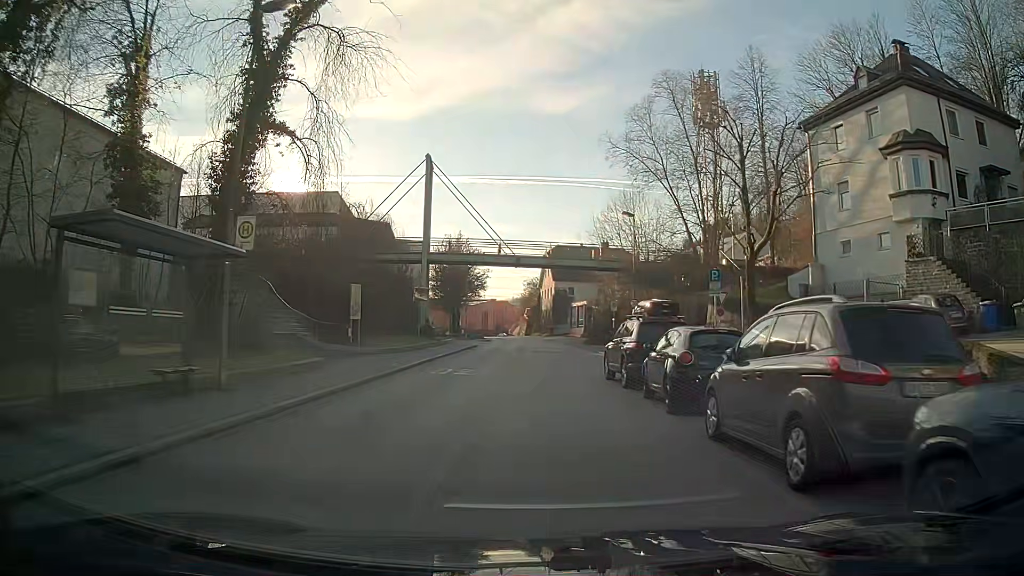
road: tertiary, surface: asphalt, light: Day
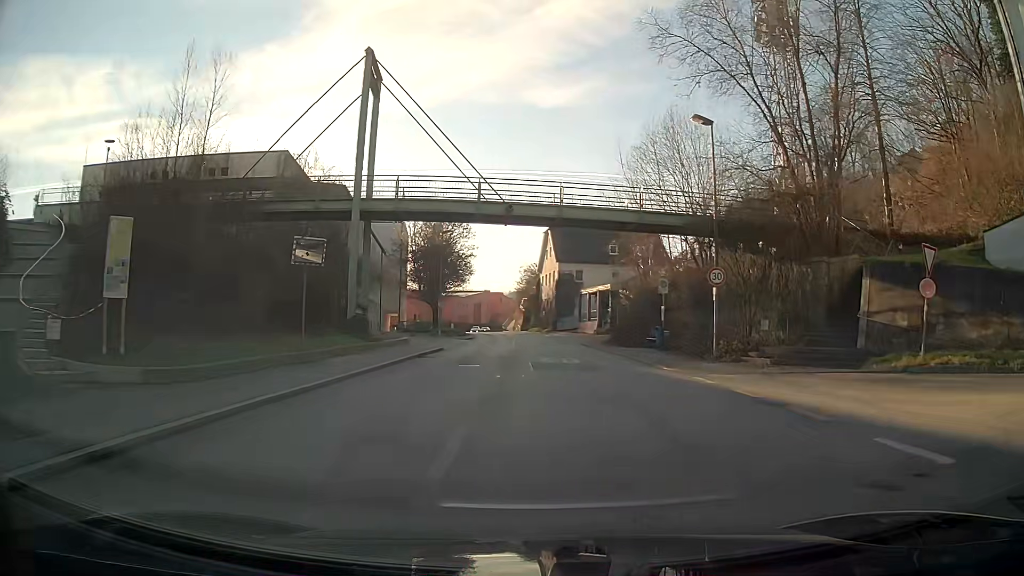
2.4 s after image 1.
(-0.1, +18.3) m; +1°
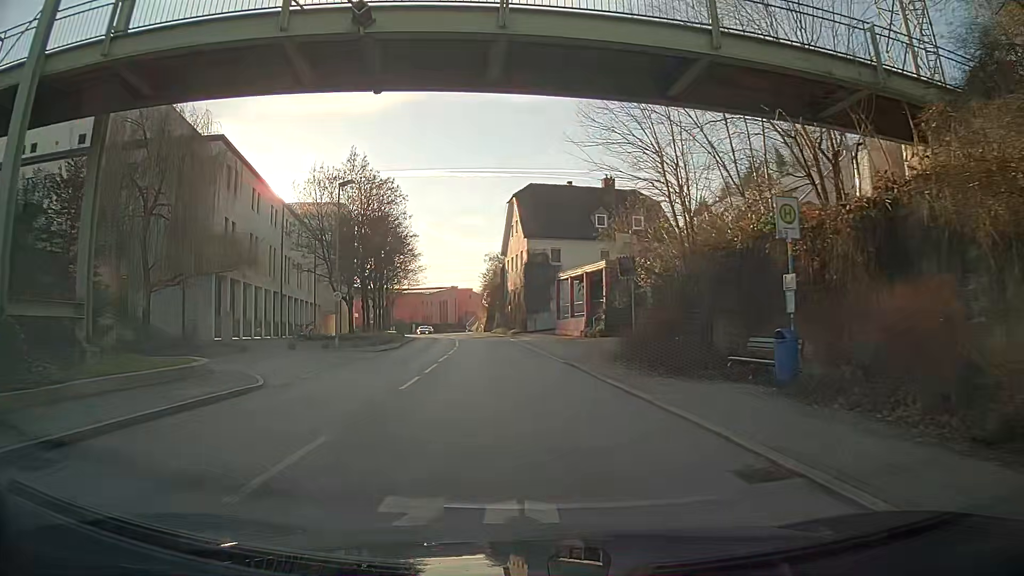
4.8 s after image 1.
(+0.7, +19.0) m; 0°
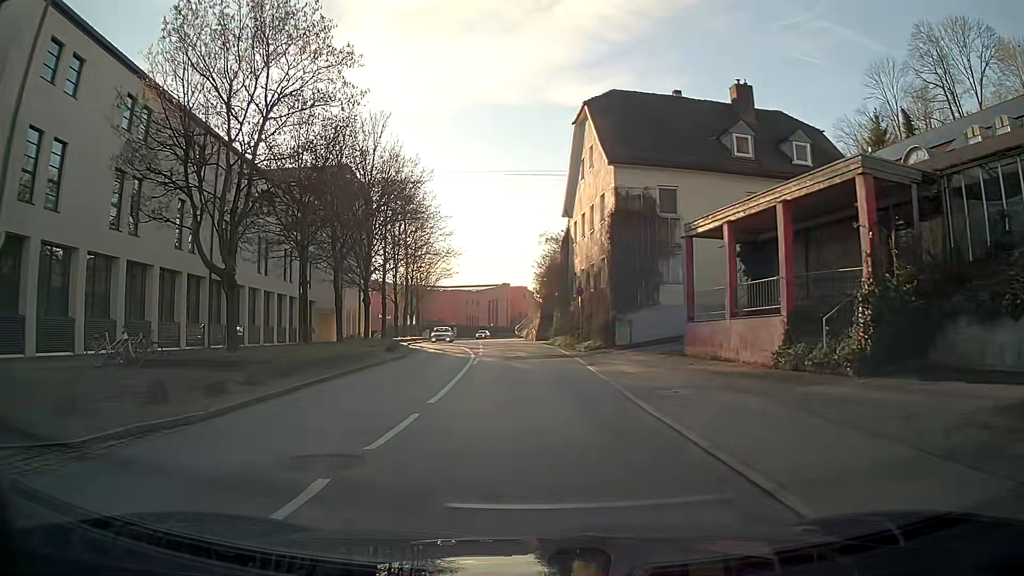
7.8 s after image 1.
(-1.3, +24.7) m; -4°
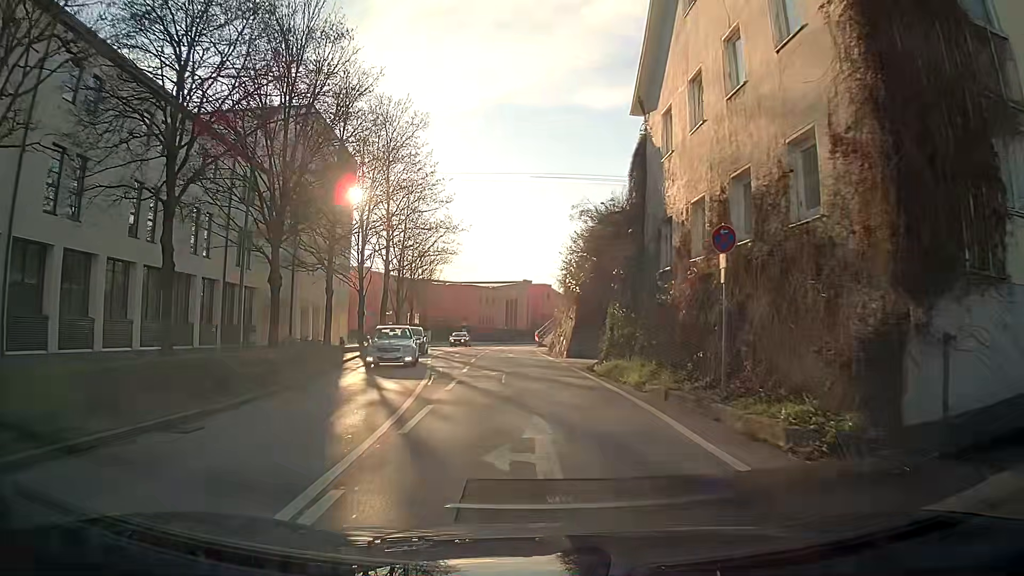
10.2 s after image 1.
(-0.4, +19.7) m; -3°
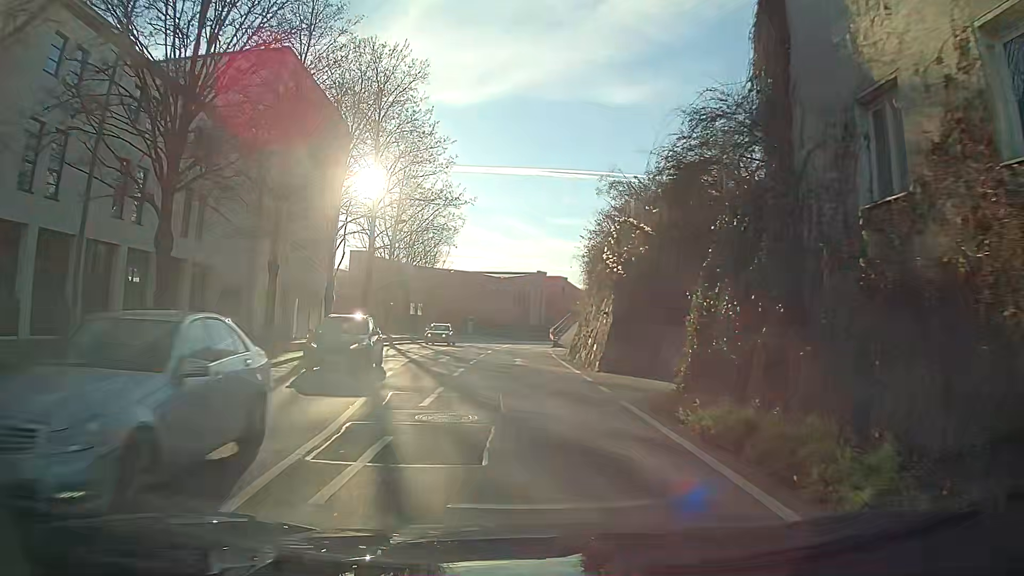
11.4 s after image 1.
(-0.1, +9.5) m; -2°
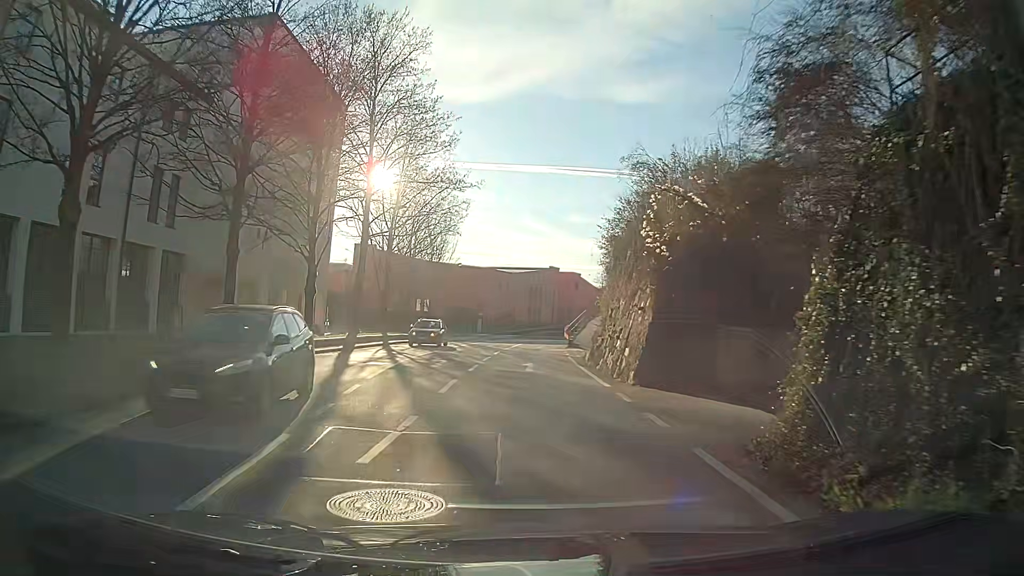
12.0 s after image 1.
(0.0, +4.7) m; -1°
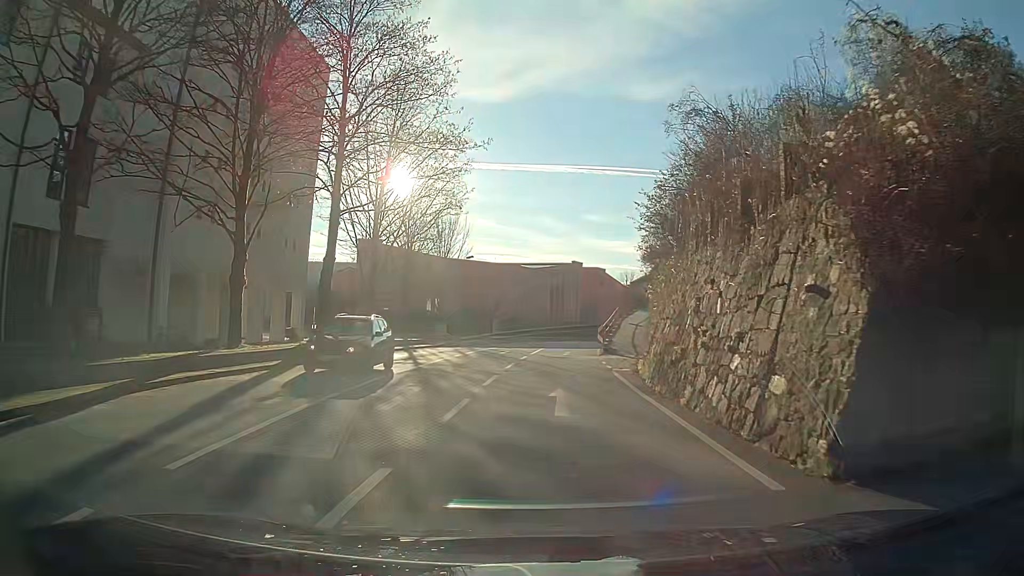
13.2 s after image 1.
(-0.1, +9.3) m; -1°
(0, +10) (0, +20) (+1, +30) (+2, +40) (+3, +50) (+5, +60) (+7, +70) (+9, +79) (+12, +89) (+16, +98) m
